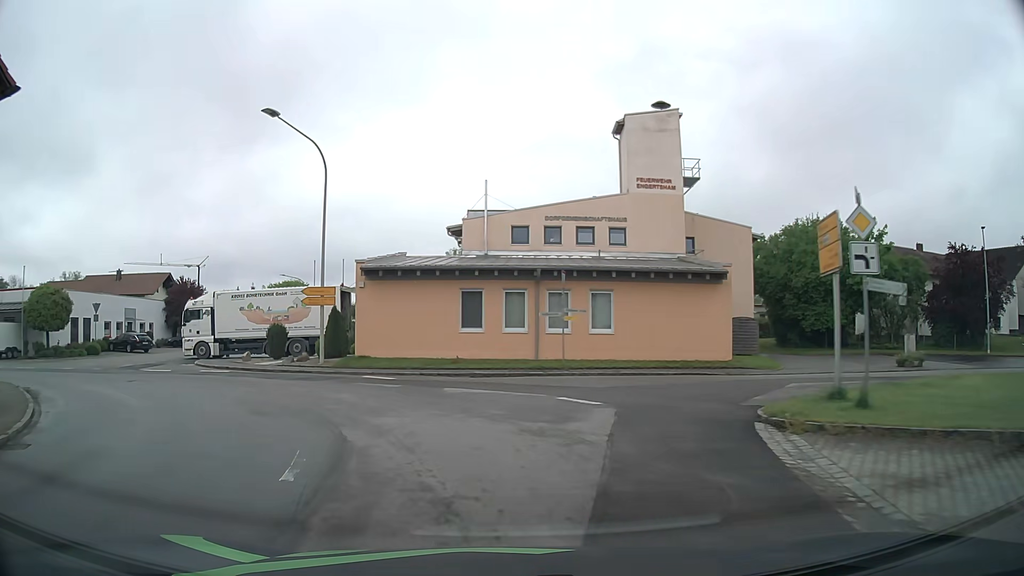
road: tertiary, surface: asphalt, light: Day
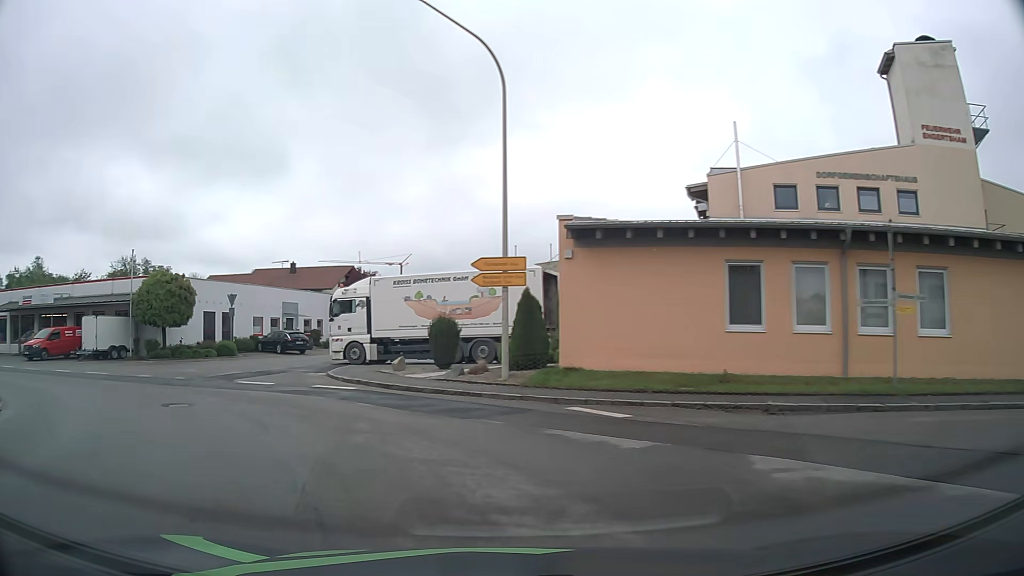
(-1.4, +9.7) m; -19°
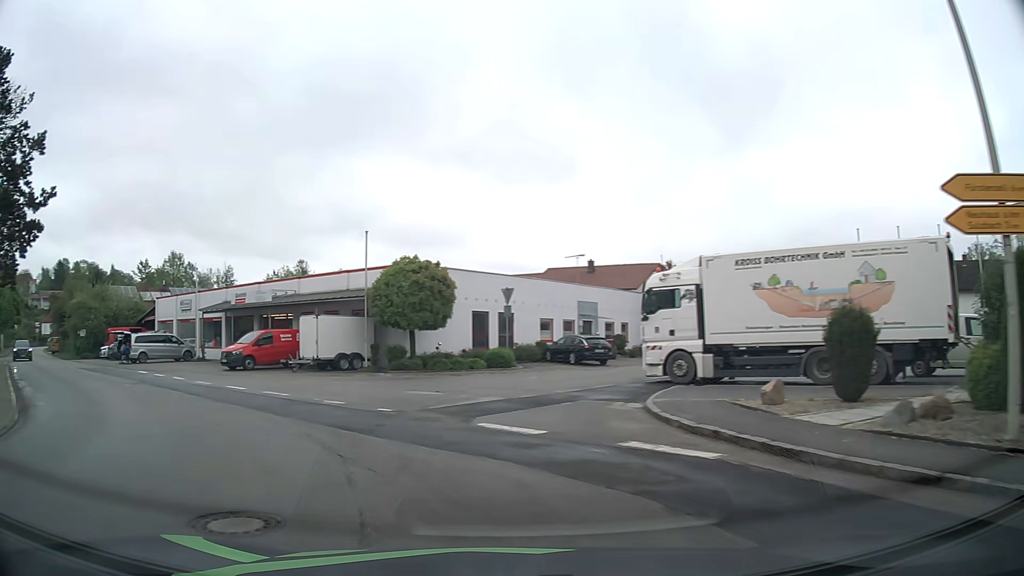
(-2.0, +9.2) m; -25°
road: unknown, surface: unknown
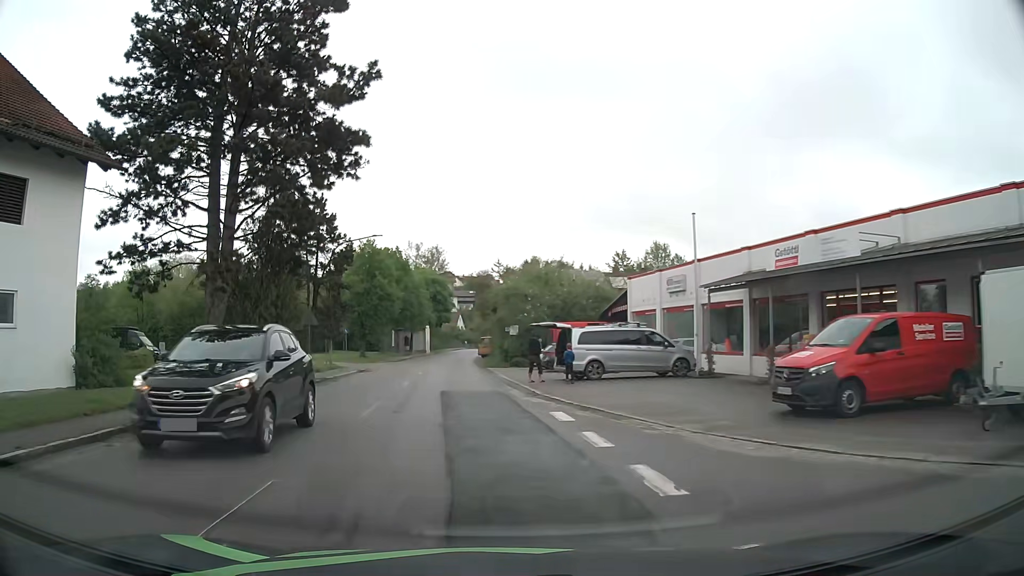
(-8.2, +18.3) m; -42°
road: tertiary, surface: asphalt
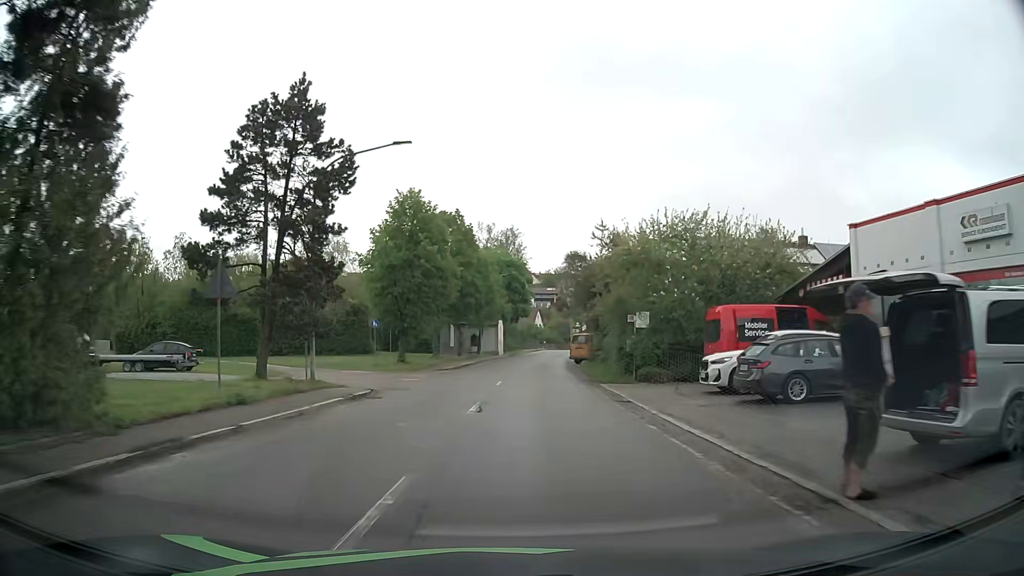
(-1.6, +18.1) m; -6°
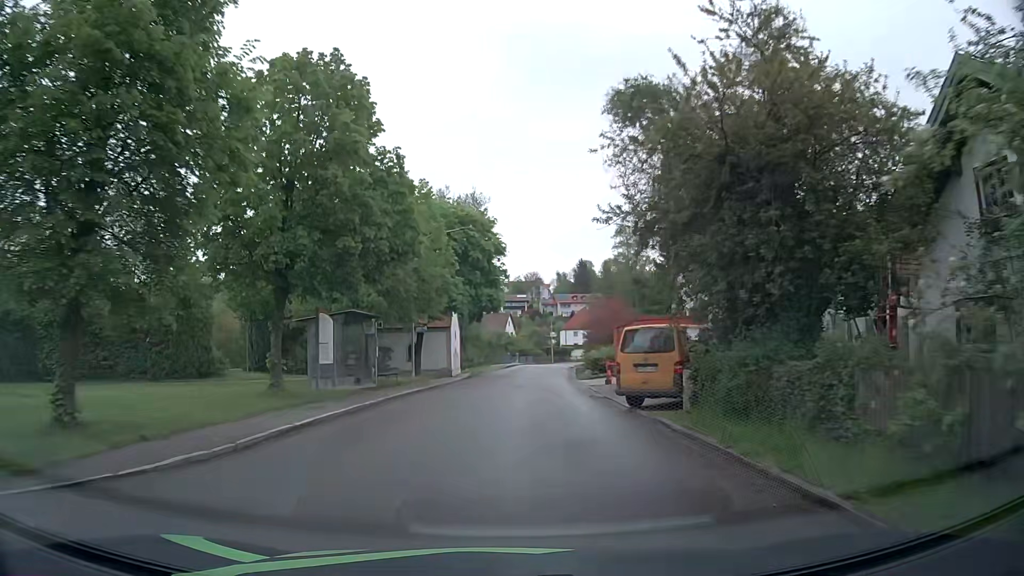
(+0.7, +28.1) m; +3°
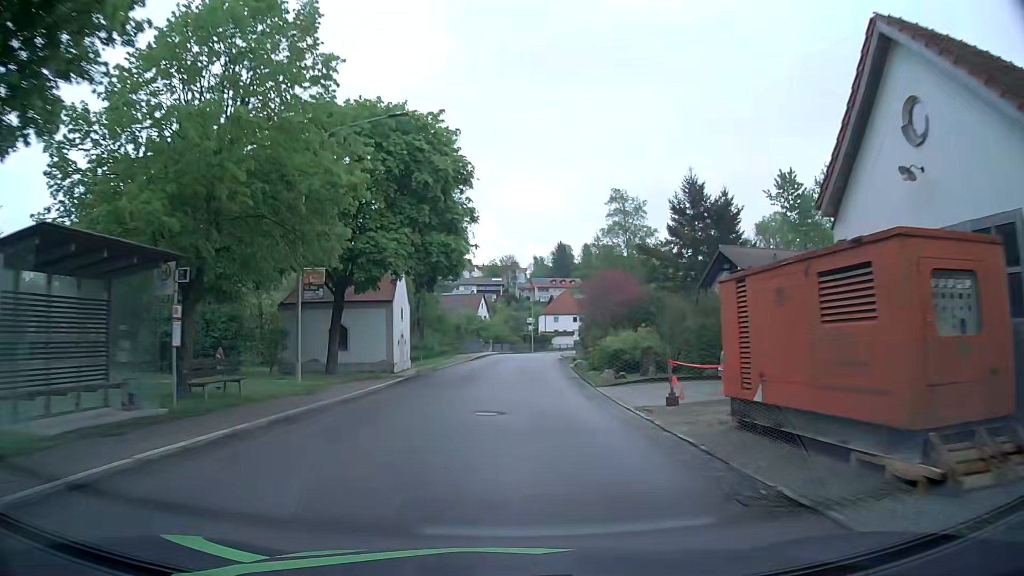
(+0.3, +15.4) m; +2°
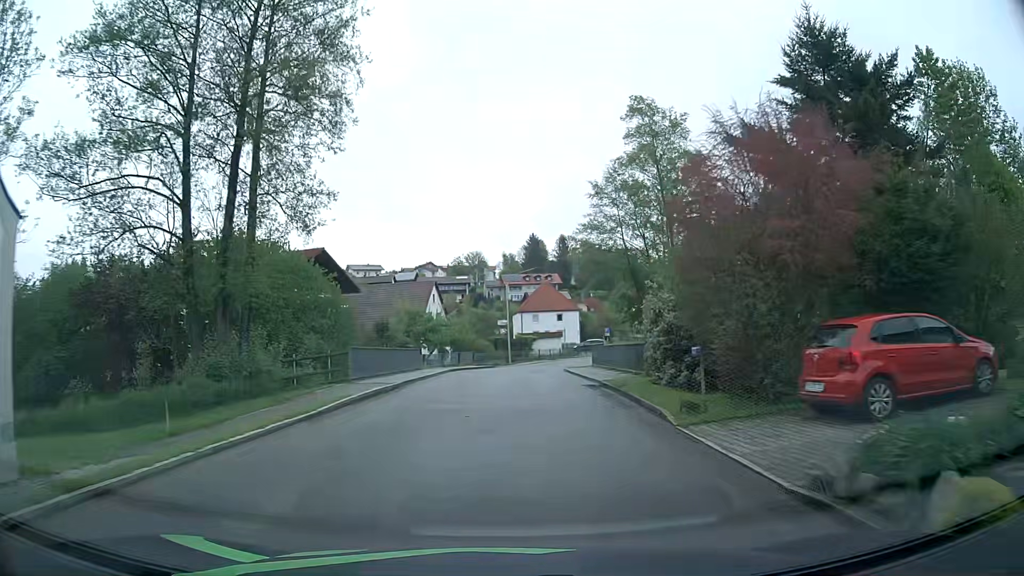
(+1.0, +30.9) m; +3°
(0, +10) (0, +20) (+1, +30) (+2, +40) (+5, +50) (+8, +59) (+12, +68) (+16, +77) (+21, +86) (+25, +95) m
